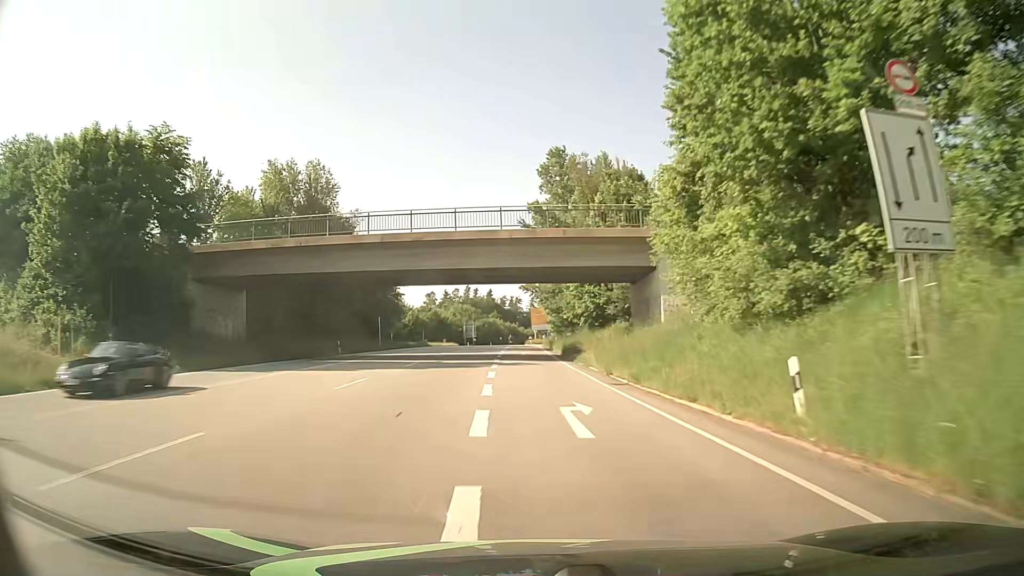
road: primary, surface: asphalt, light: Day
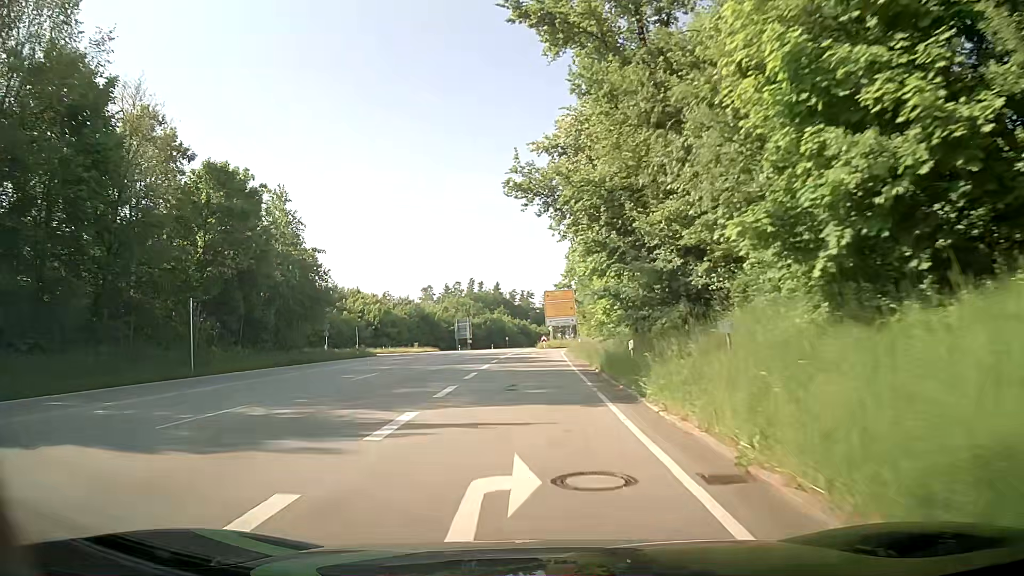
(-0.6, +42.7) m; -3°
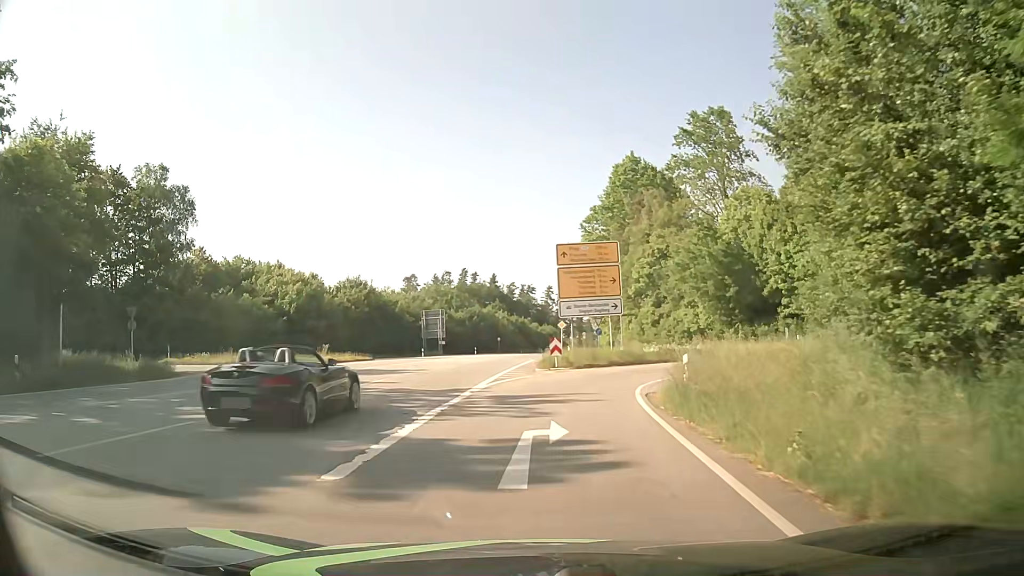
(+1.2, +38.4) m; +1°
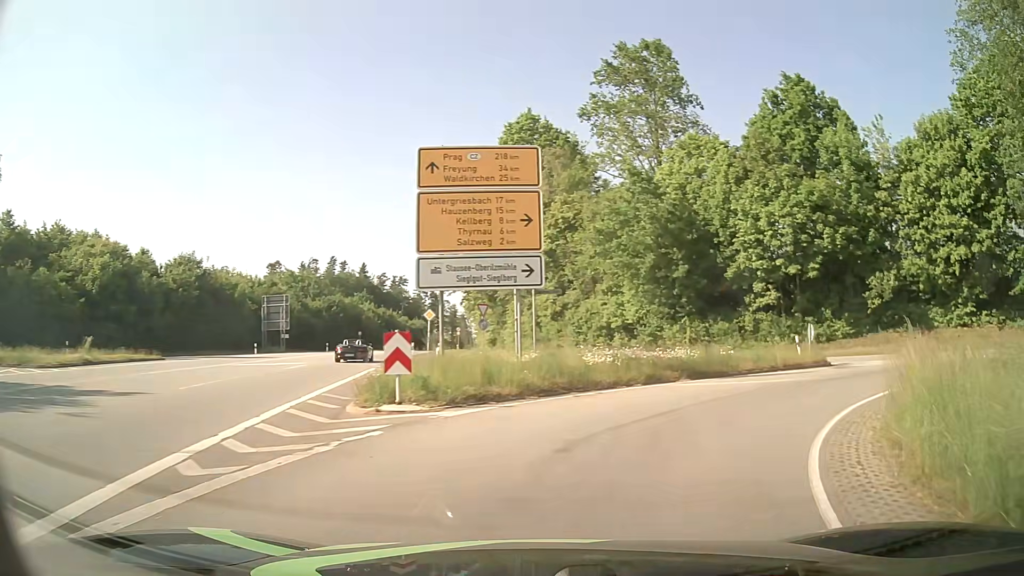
(+0.8, +17.3) m; +11°
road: primary_link
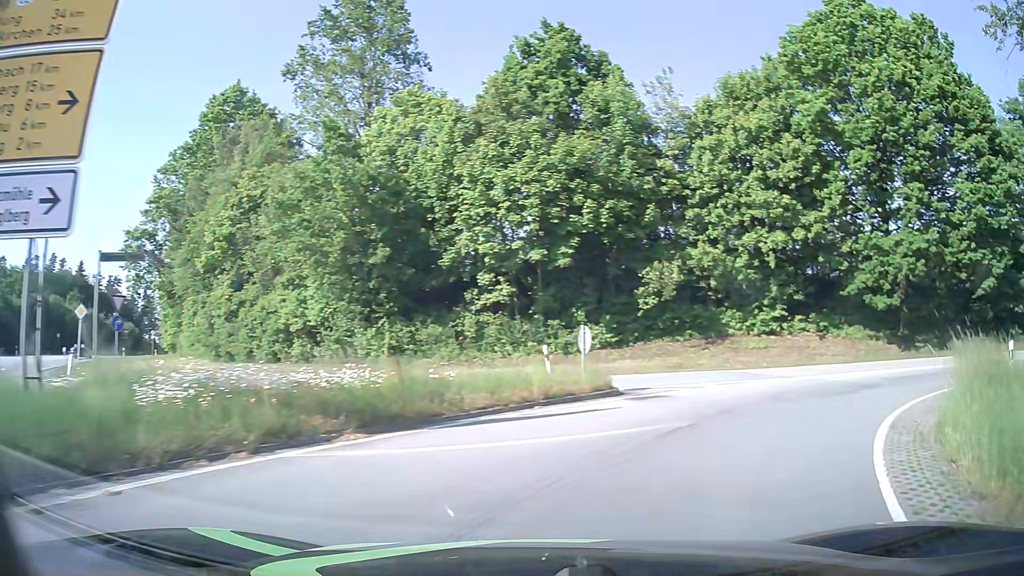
(+2.0, +9.6) m; +25°
